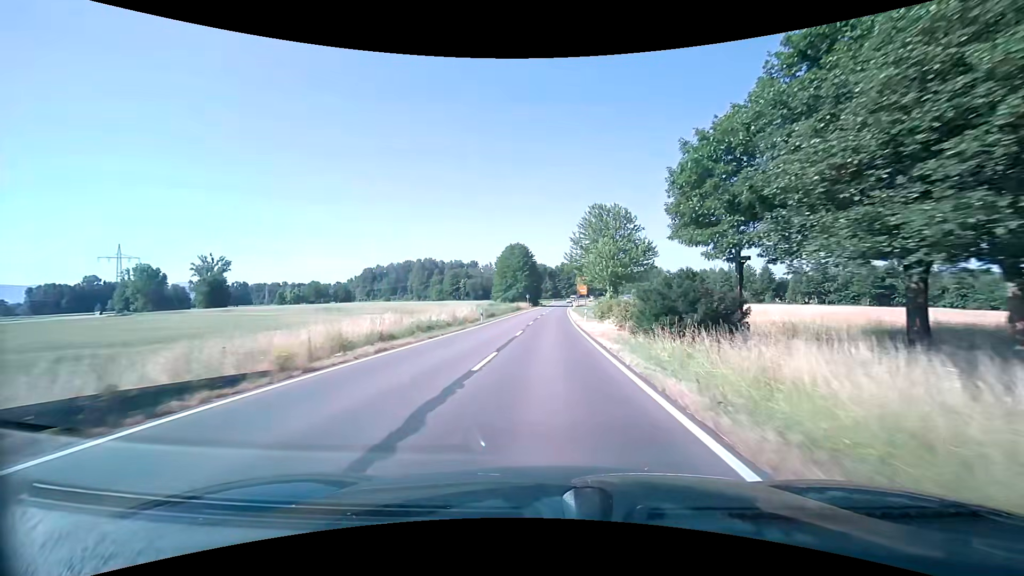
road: secondary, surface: asphalt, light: Day
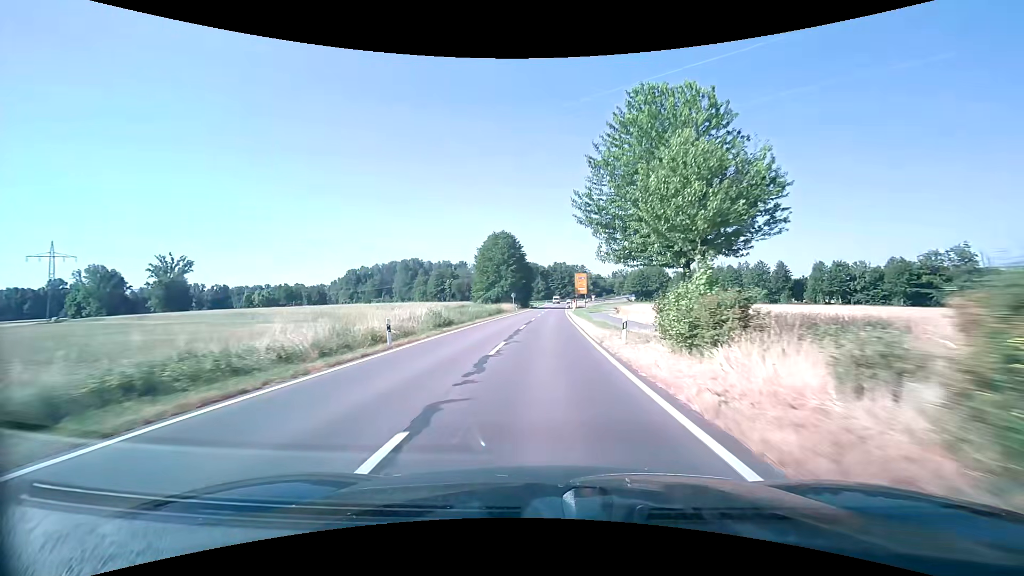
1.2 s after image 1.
(+0.2, +21.4) m; +1°
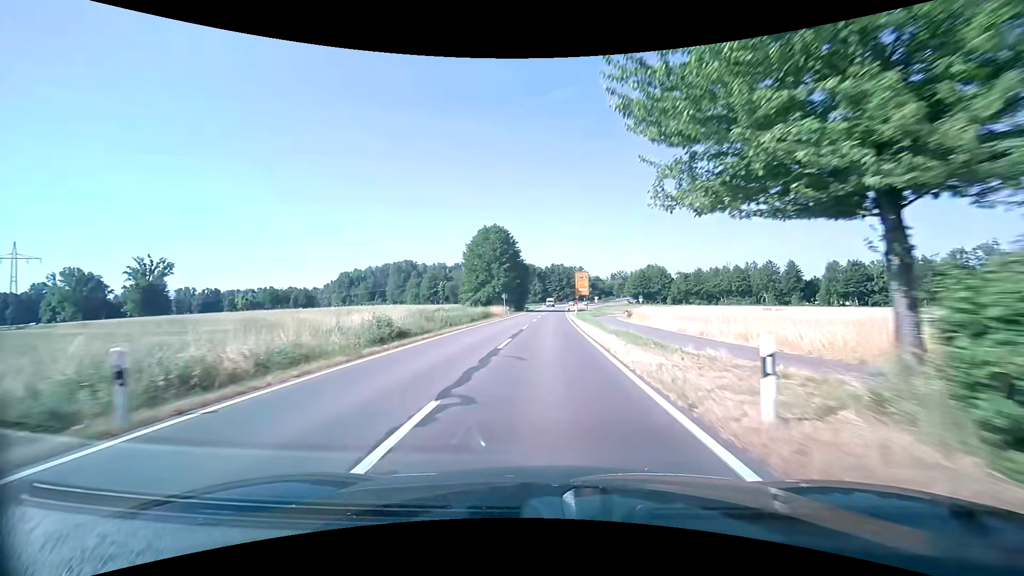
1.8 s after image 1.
(0.0, +10.6) m; 0°
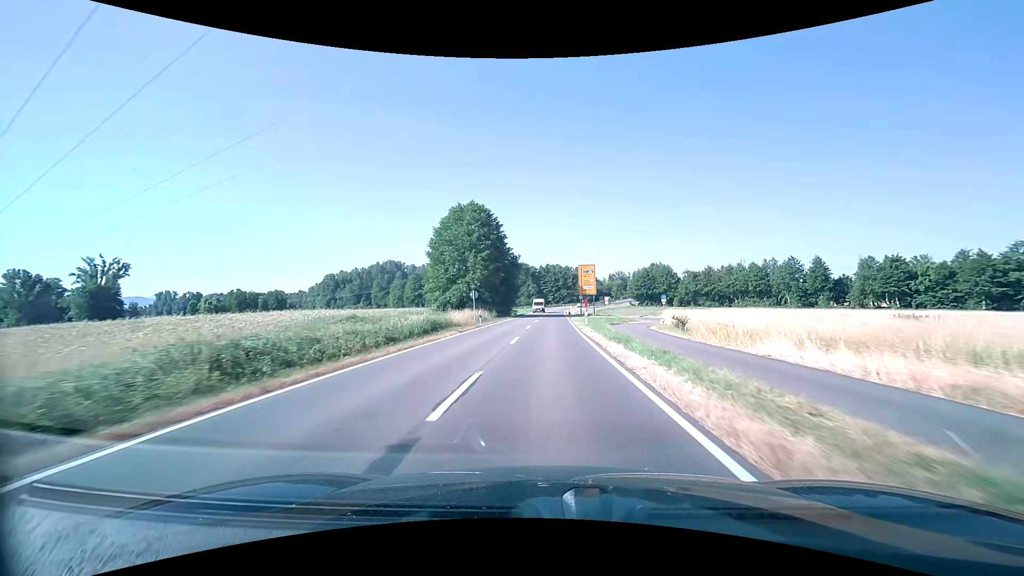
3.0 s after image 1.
(+0.1, +21.1) m; +1°
